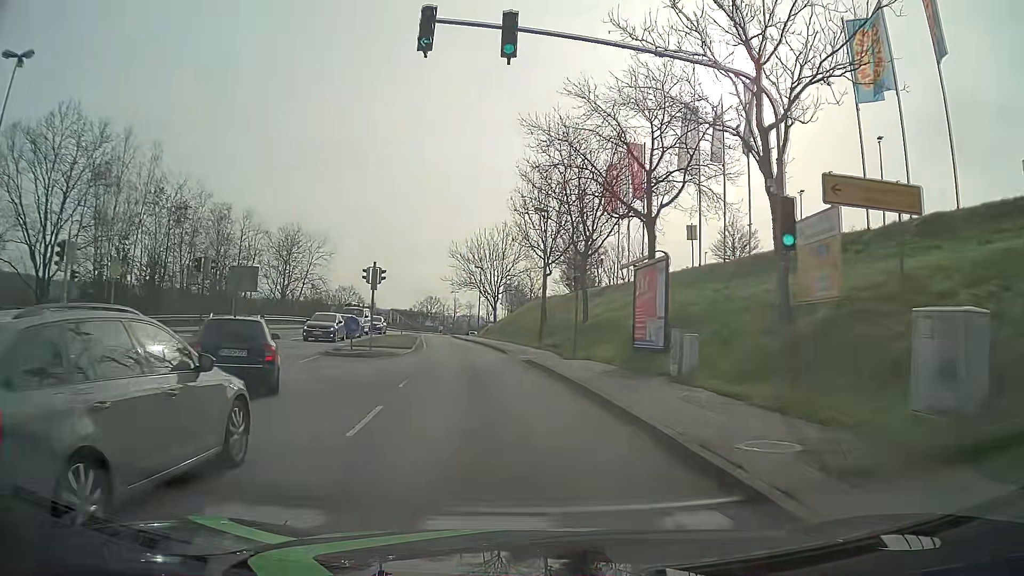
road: tertiary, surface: asphalt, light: Day
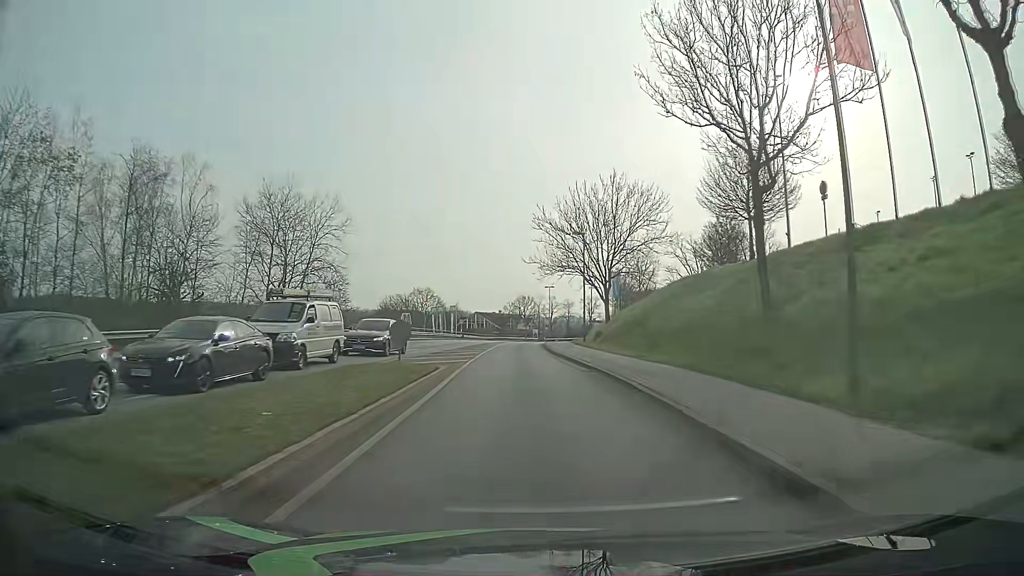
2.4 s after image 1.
(-2.3, +28.3) m; -8°
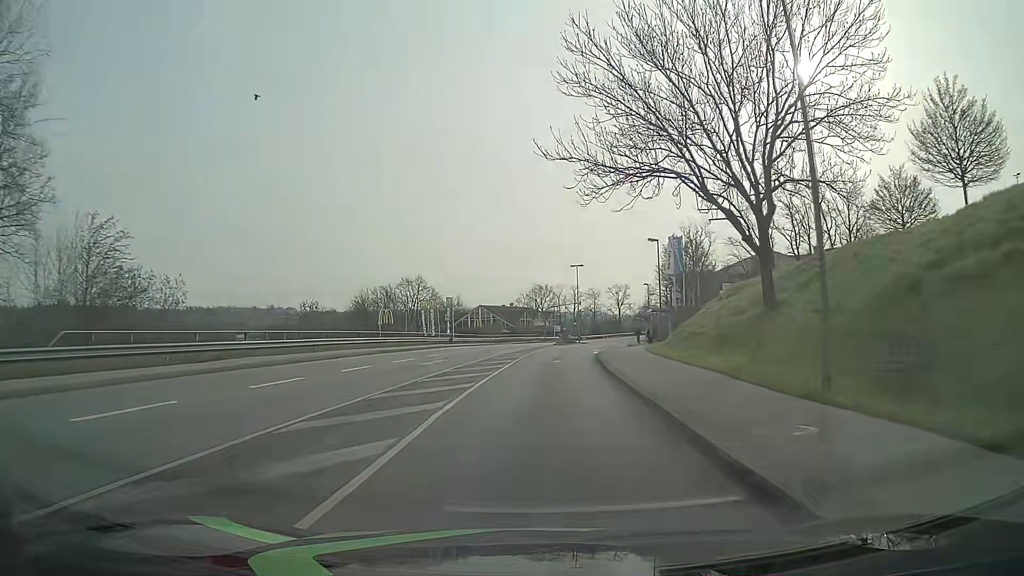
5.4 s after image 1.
(-0.9, +36.5) m; -2°
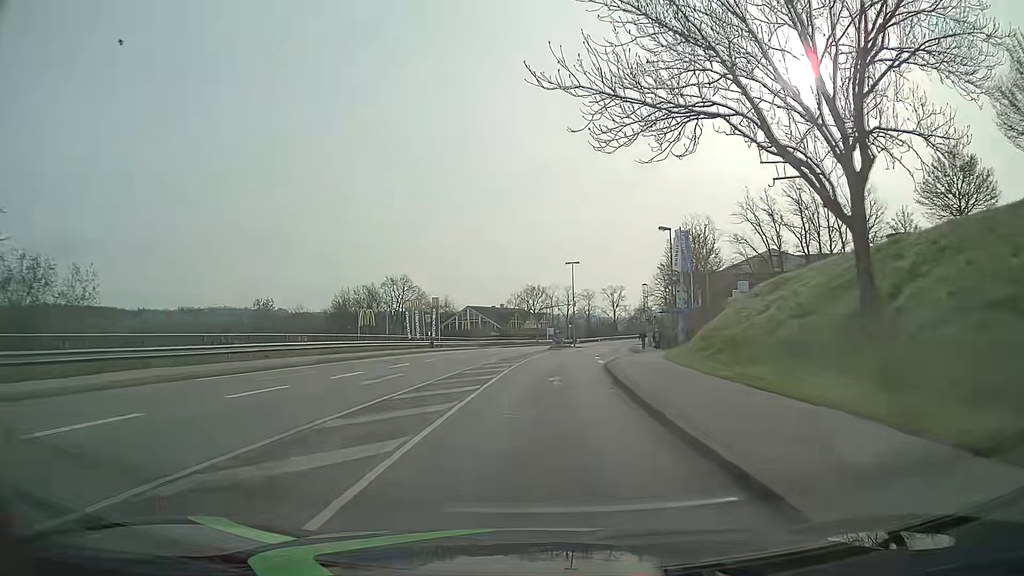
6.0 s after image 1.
(+0.1, +7.5) m; +1°
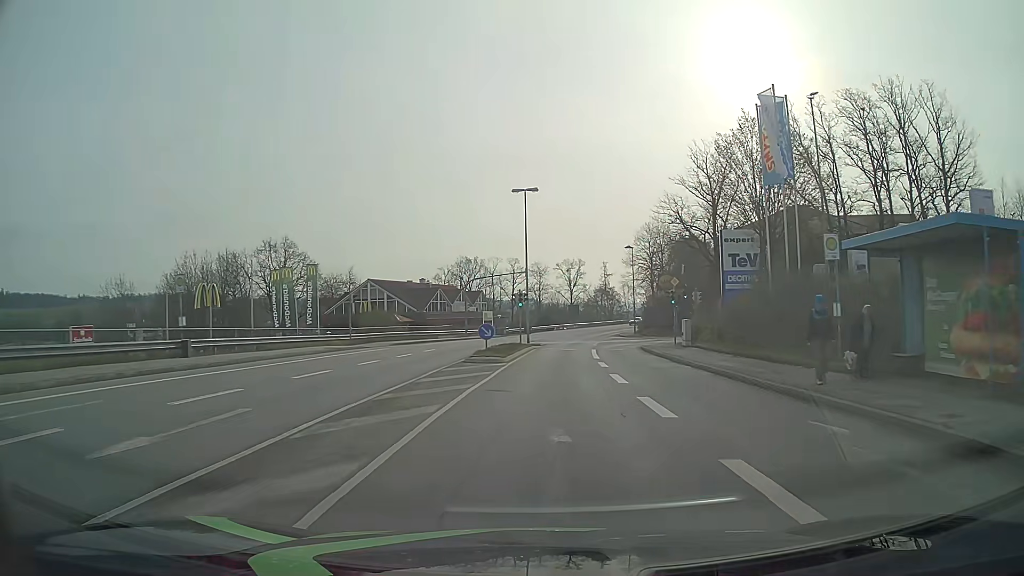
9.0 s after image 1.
(+1.0, +38.1) m; +4°
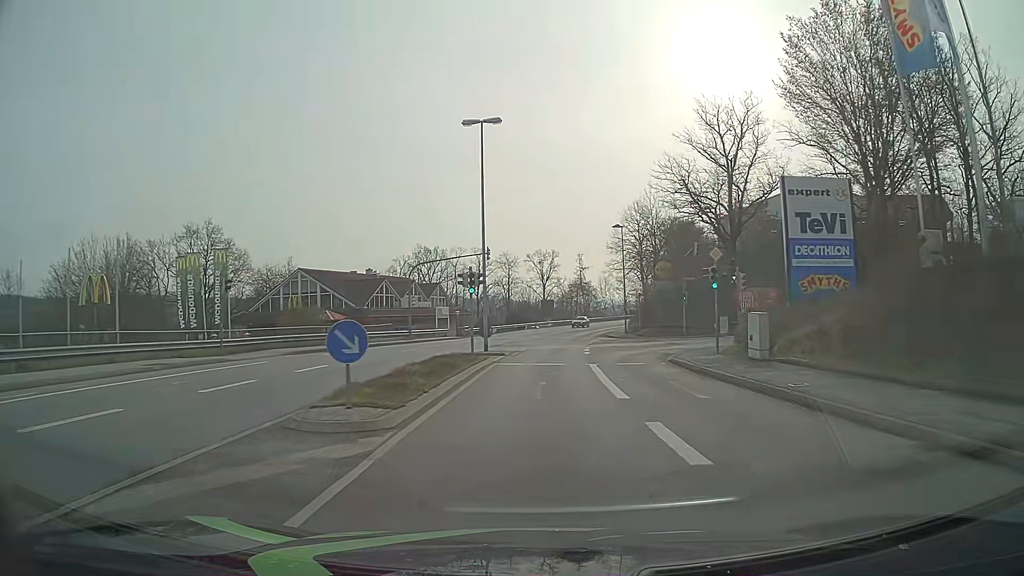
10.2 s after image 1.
(+0.3, +15.4) m; +2°
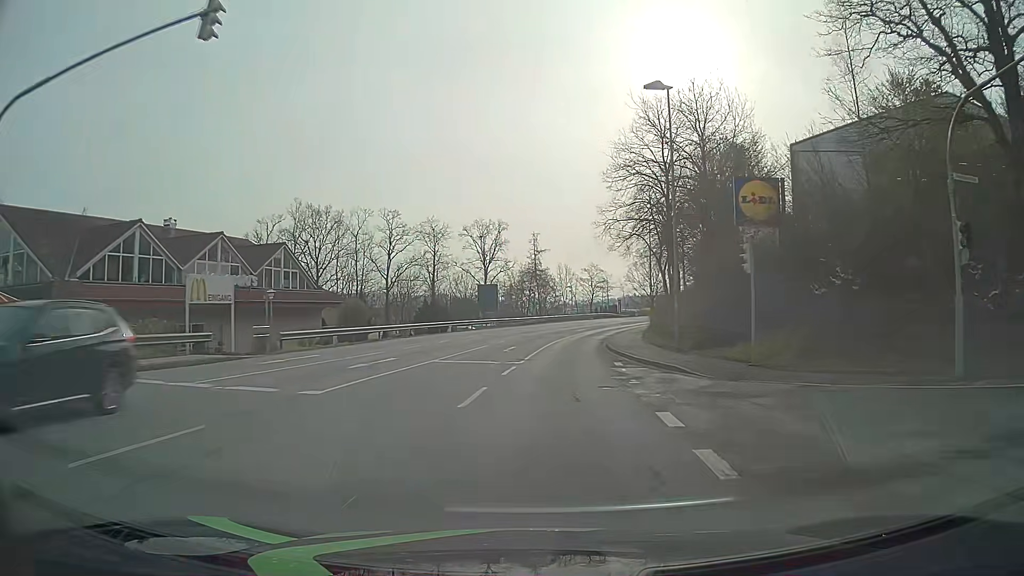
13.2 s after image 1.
(+1.6, +38.8) m; +5°
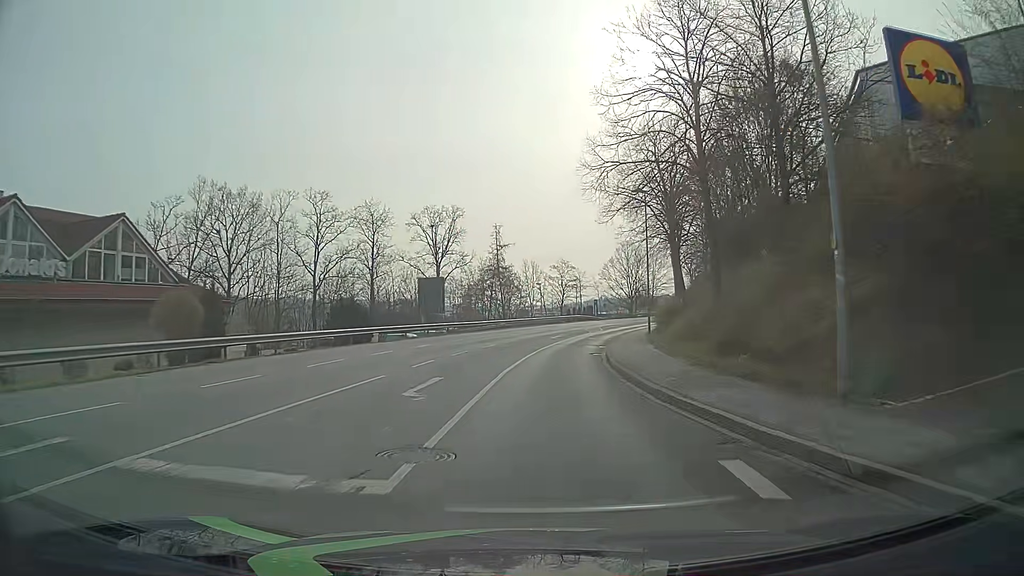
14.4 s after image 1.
(+0.3, +15.8) m; +2°
(0, +10) (+1, +20) (+2, +30) (+3, +40) (+5, +50) (+8, +59) (+11, +69) (+14, +78) (+18, +87) (+22, +96) m
